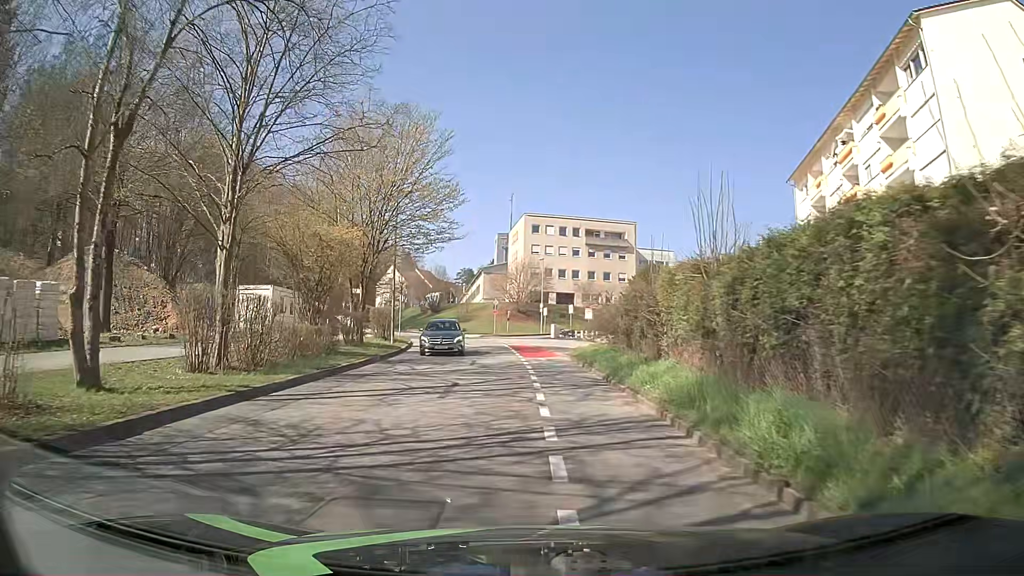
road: tertiary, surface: asphalt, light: Day
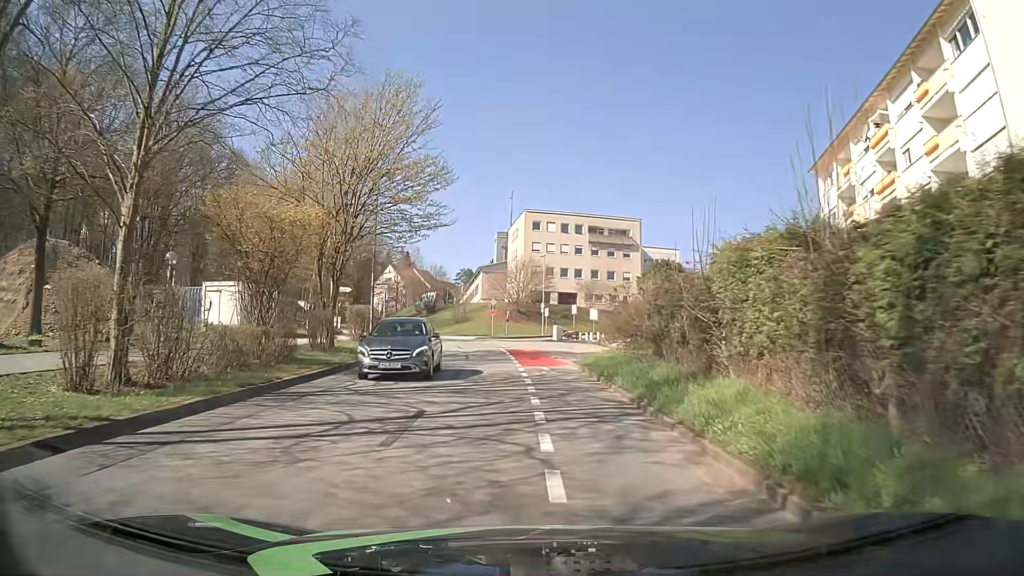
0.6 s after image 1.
(+0.1, +4.7) m; +1°
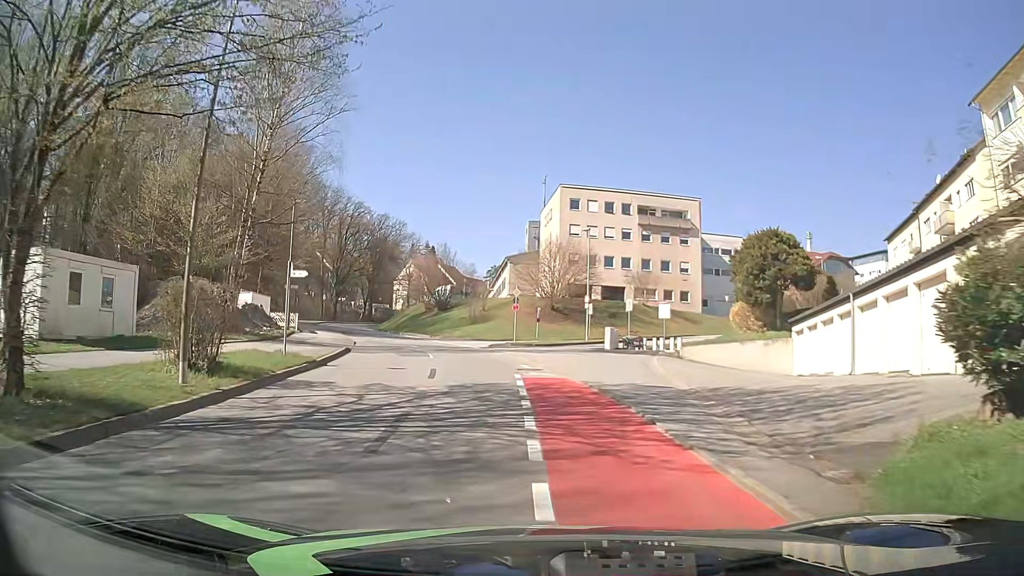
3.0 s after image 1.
(-0.2, +18.6) m; -3°
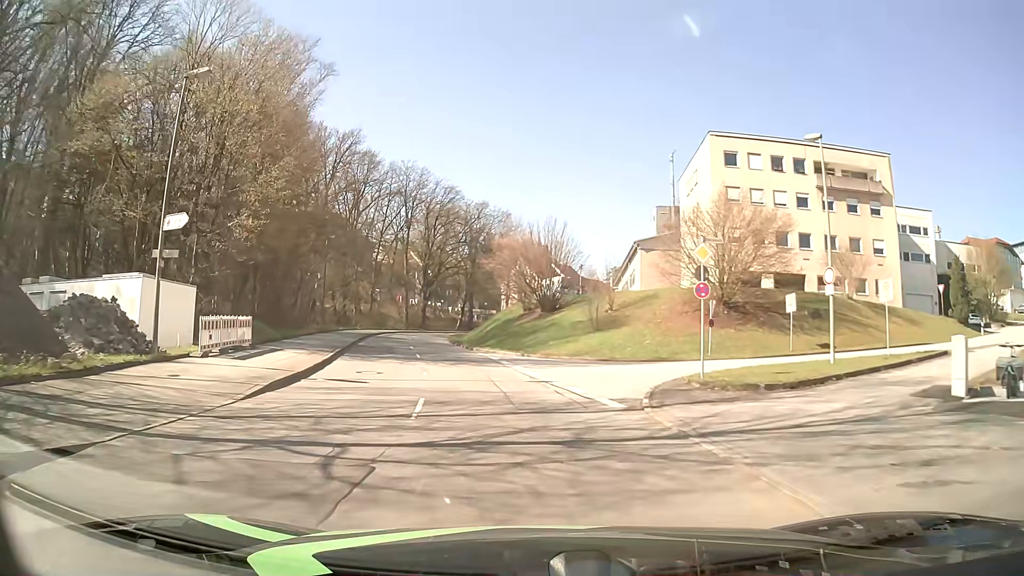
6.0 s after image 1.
(-1.9, +24.7) m; -10°
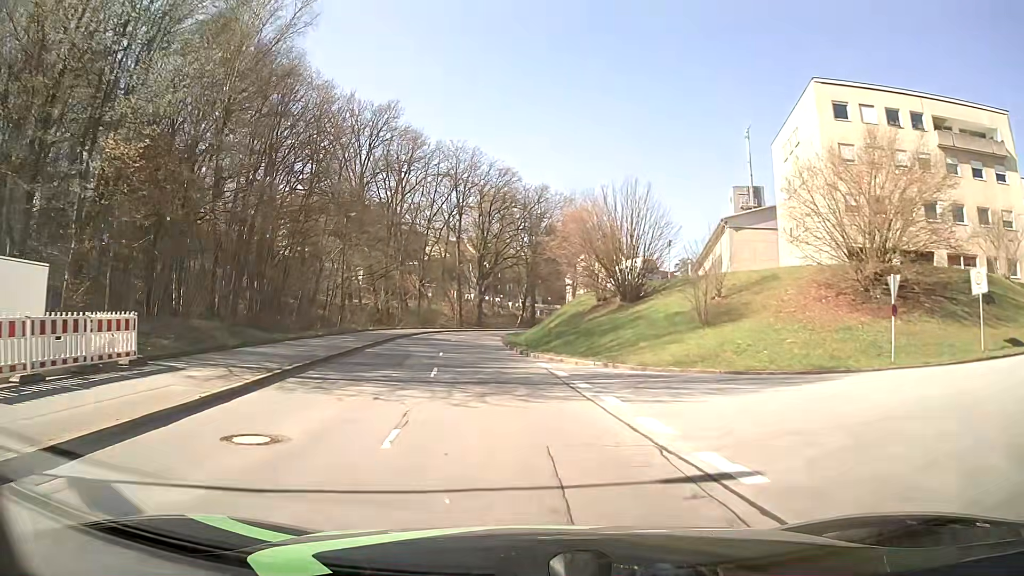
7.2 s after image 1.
(-0.5, +11.9) m; -6°
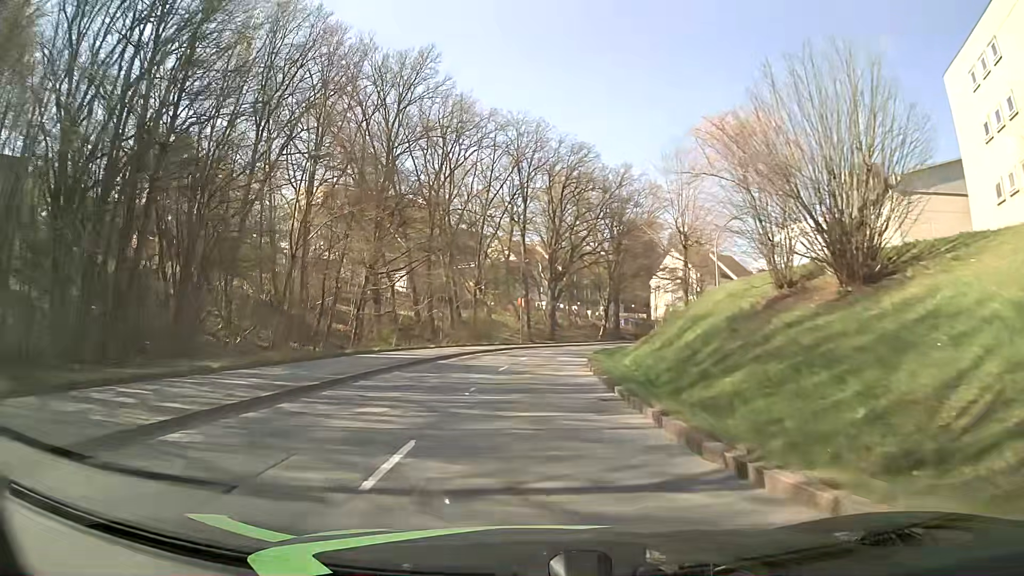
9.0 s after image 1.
(-1.2, +20.1) m; -6°
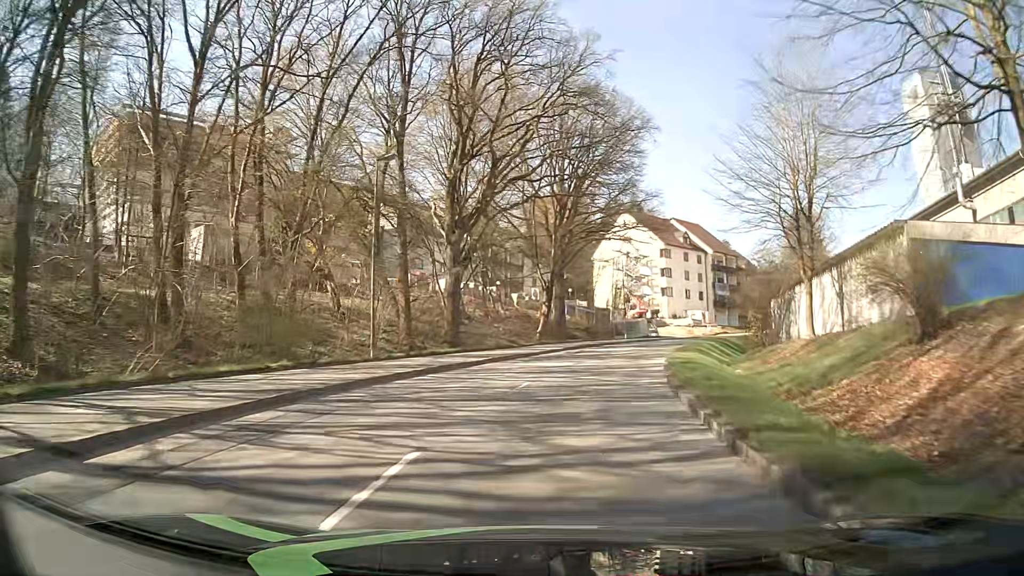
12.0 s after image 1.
(+1.1, +38.0) m; +7°
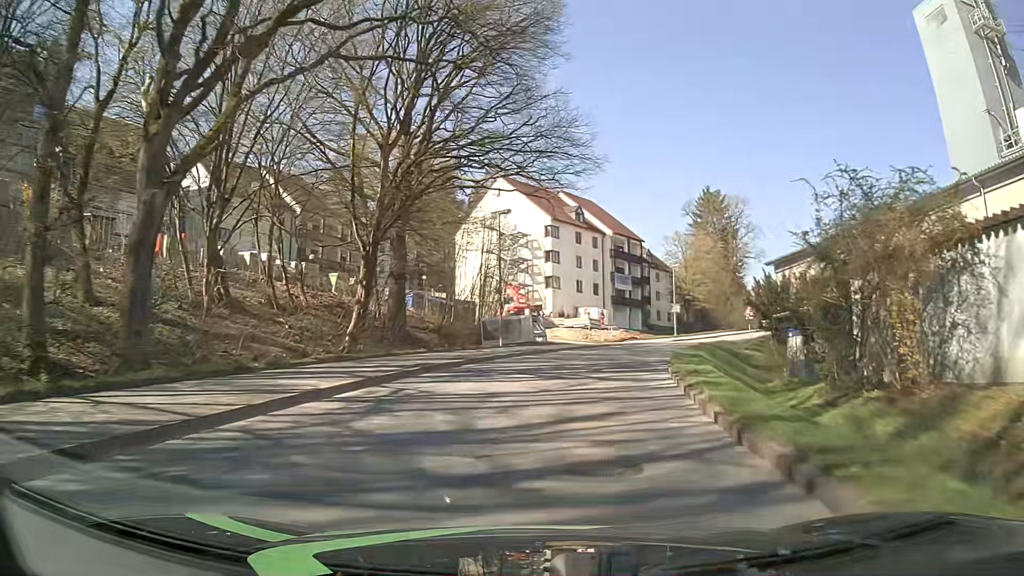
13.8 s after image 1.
(+2.2, +23.1) m; +11°
(0, +10) (+2, +20) (+4, +30) (+7, +39) (+11, +48) (+16, +57) (+21, +66) (+27, +74) (+34, +81) (+41, +88) m
